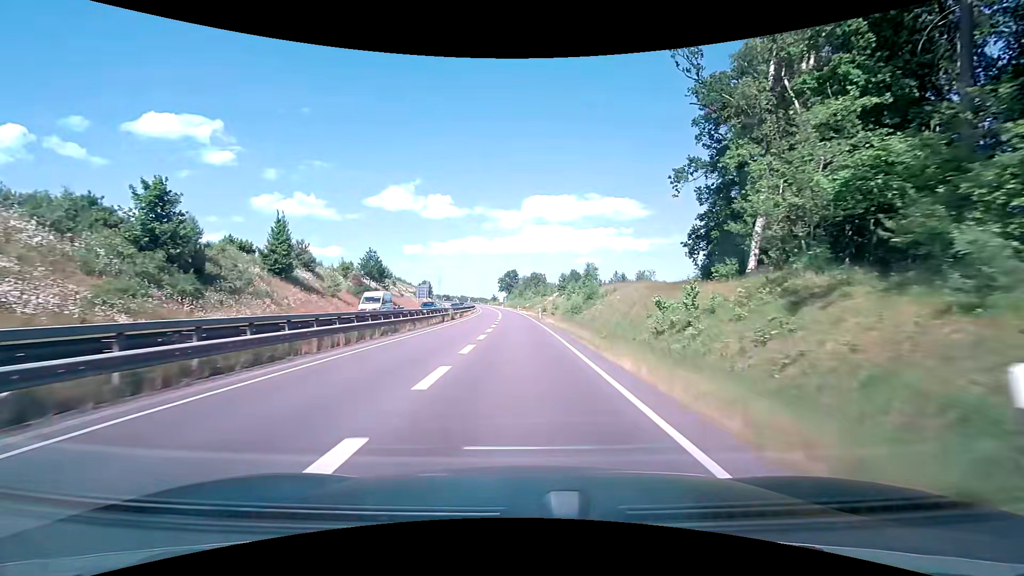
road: trunk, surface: asphalt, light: Day
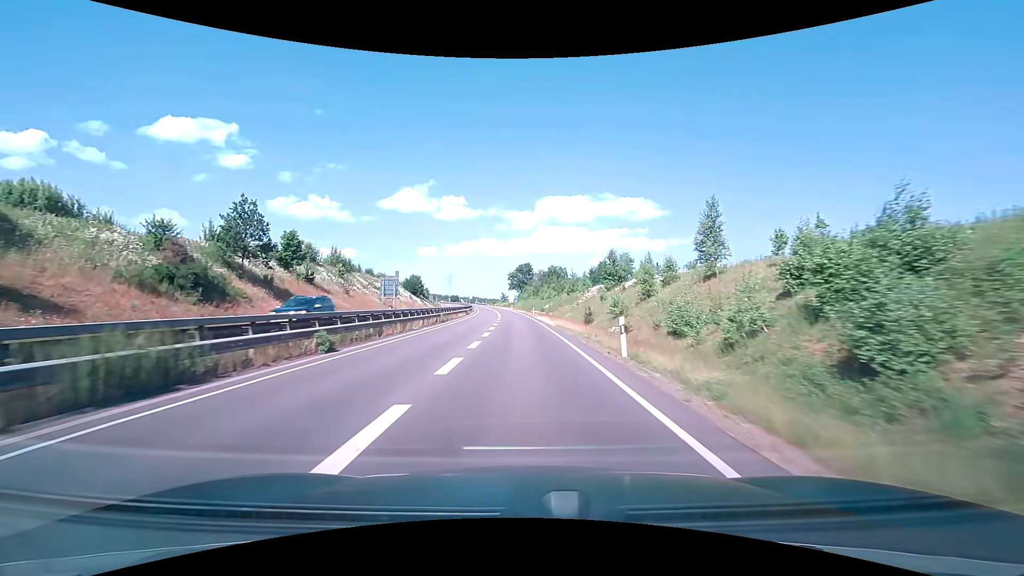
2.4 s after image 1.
(-0.5, +40.5) m; -2°
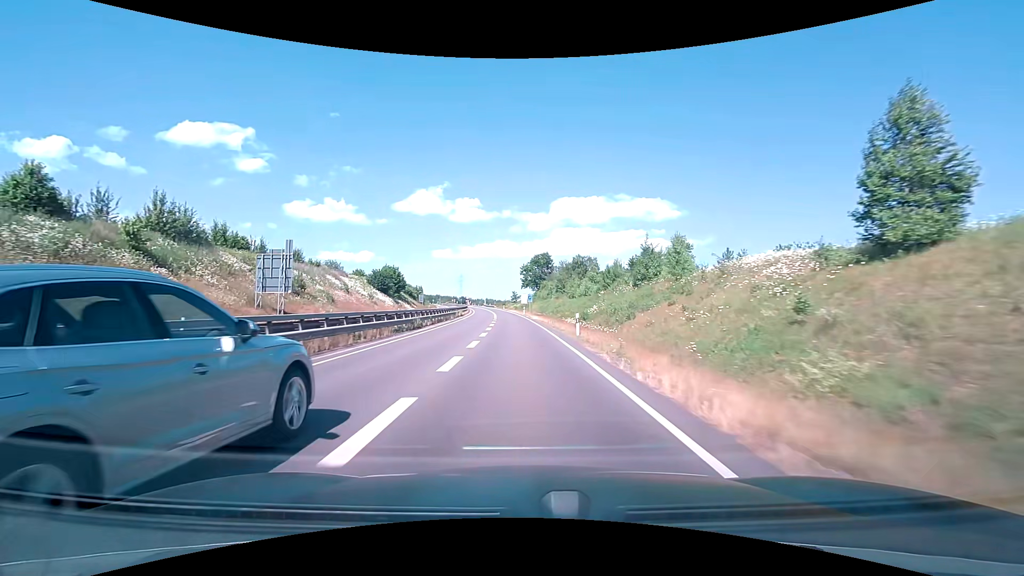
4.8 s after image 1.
(-0.3, +41.5) m; -1°
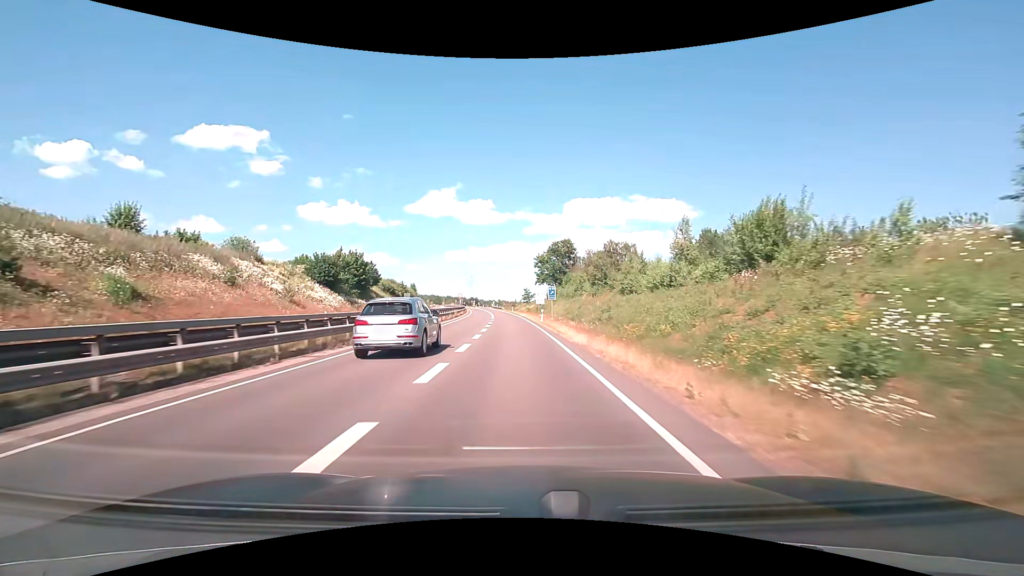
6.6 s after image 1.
(-0.4, +31.6) m; -2°
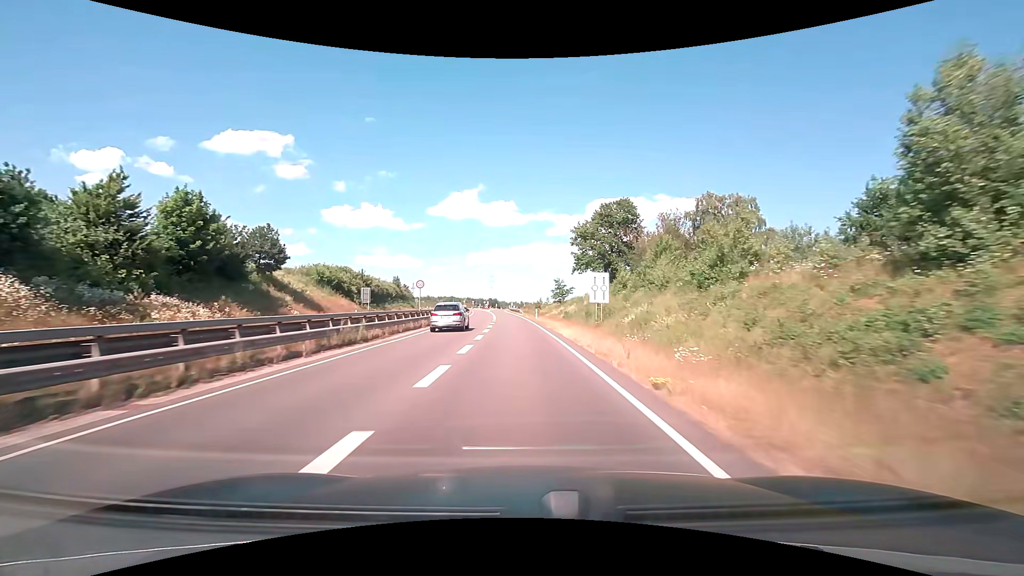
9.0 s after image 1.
(-1.1, +42.6) m; -3°
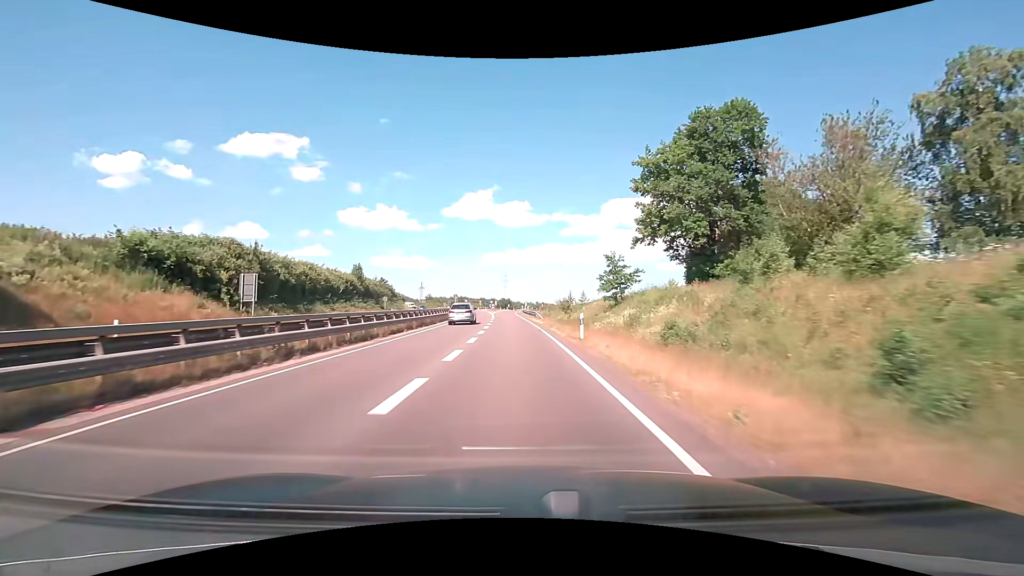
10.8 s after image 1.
(-0.4, +32.2) m; -1°
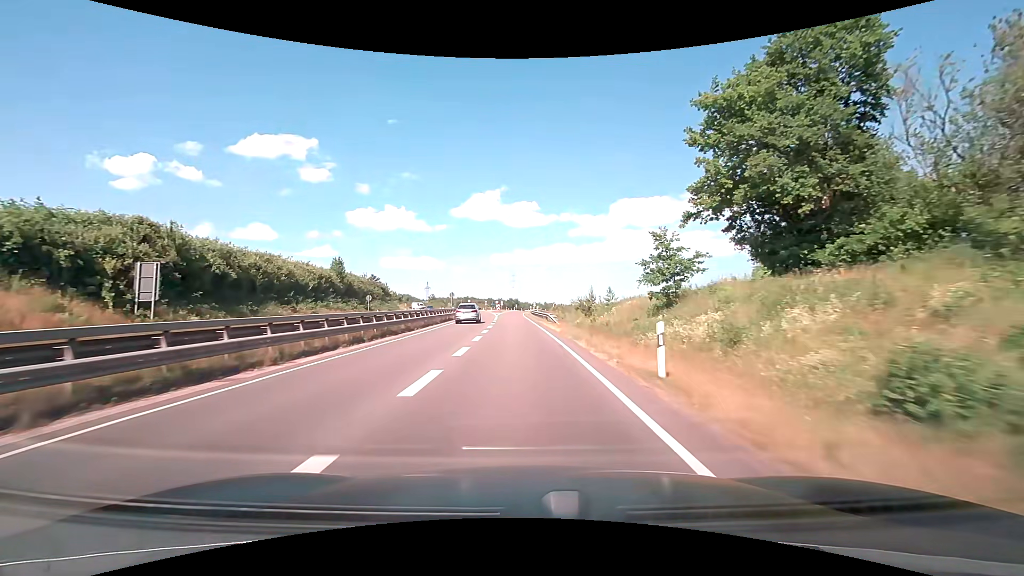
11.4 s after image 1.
(-0.1, +10.8) m; -1°
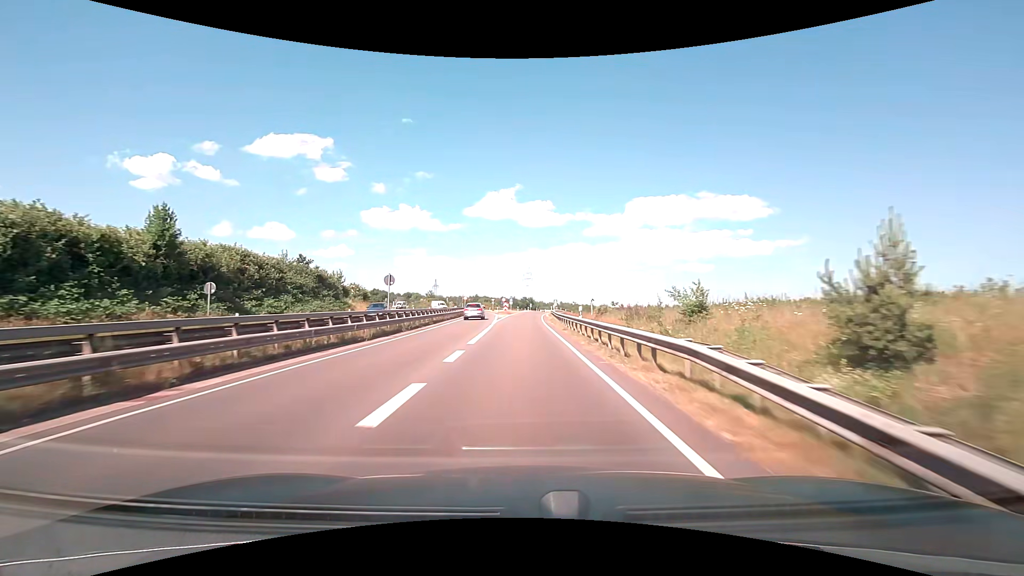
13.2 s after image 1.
(-0.6, +32.1) m; -2°
(0, +10) (0, +20) (0, +30) (0, +40) (0, +50) (0, +60) (0, +70) (+1, +80) (+1, +90) (+2, +100) m
